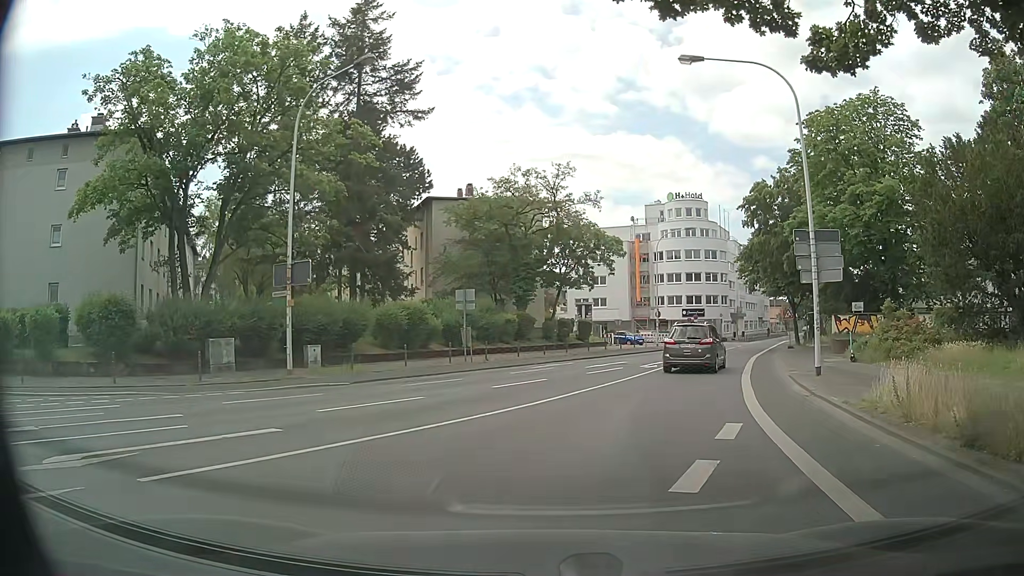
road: secondary_link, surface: asphalt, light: Day
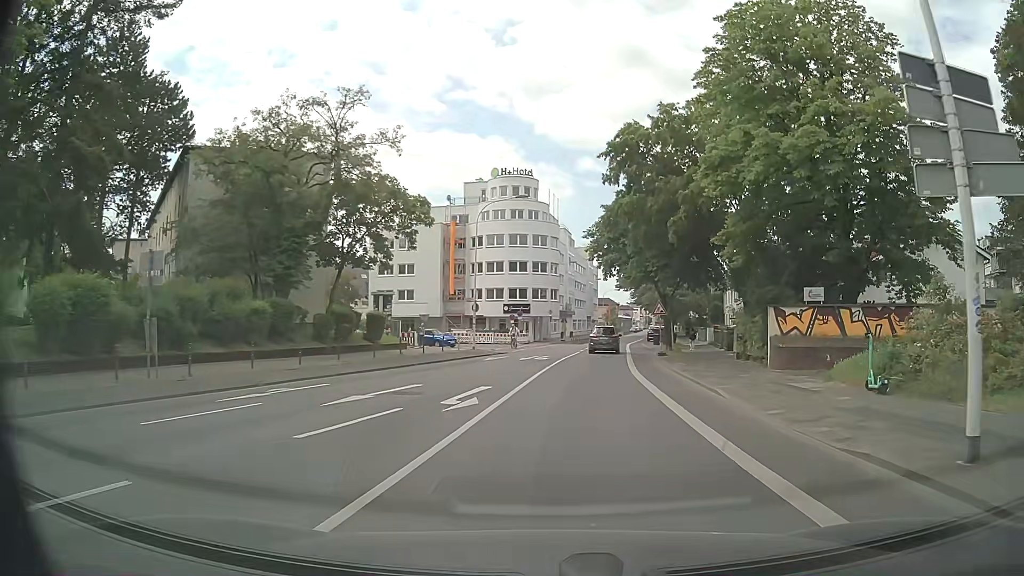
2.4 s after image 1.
(+1.7, +14.2) m; +16°
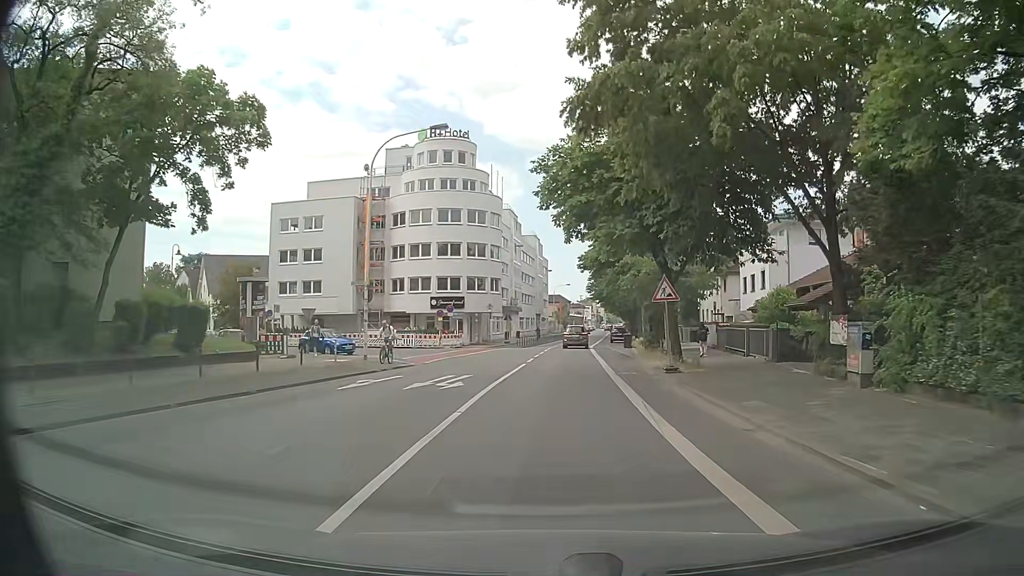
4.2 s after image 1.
(+0.7, +15.7) m; +5°
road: secondary
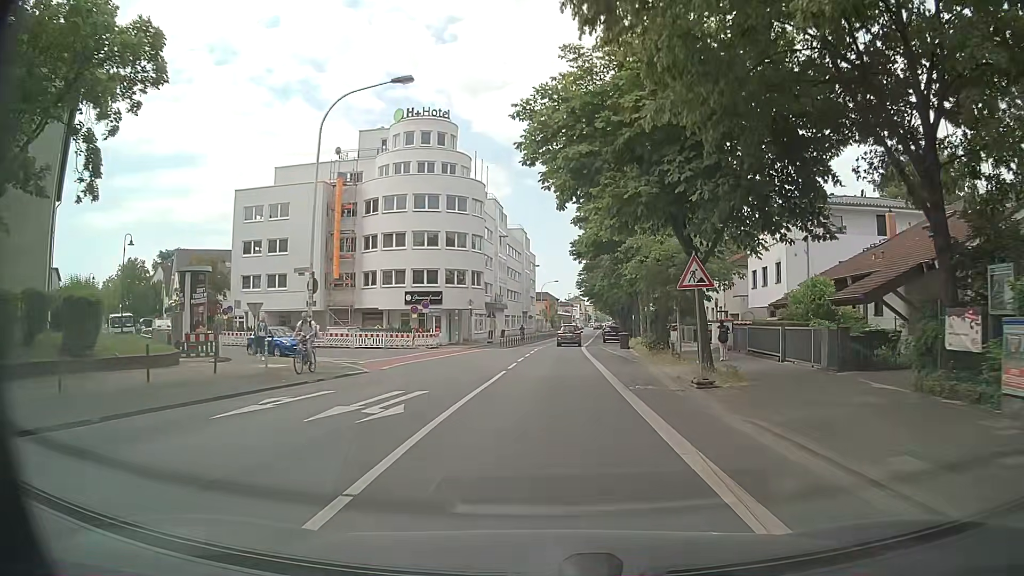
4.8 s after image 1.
(0.0, +5.7) m; +1°
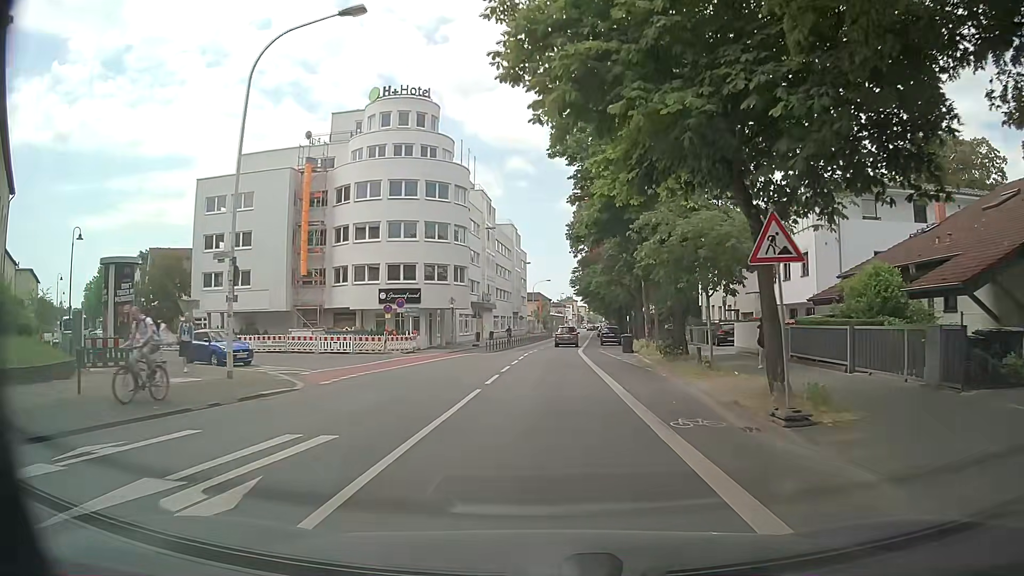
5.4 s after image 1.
(0.0, +5.9) m; +1°
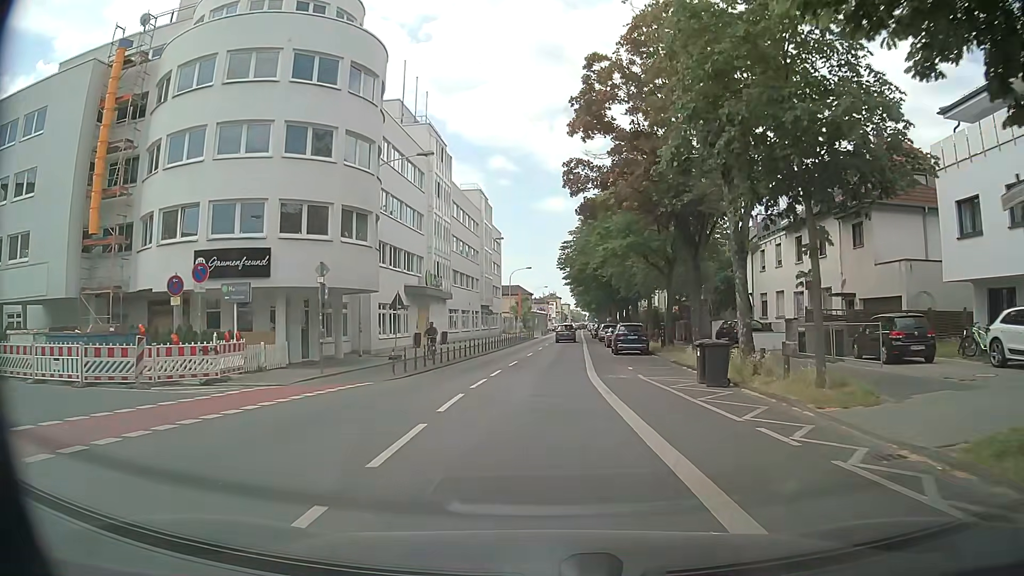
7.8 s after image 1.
(+0.2, +23.7) m; +2°
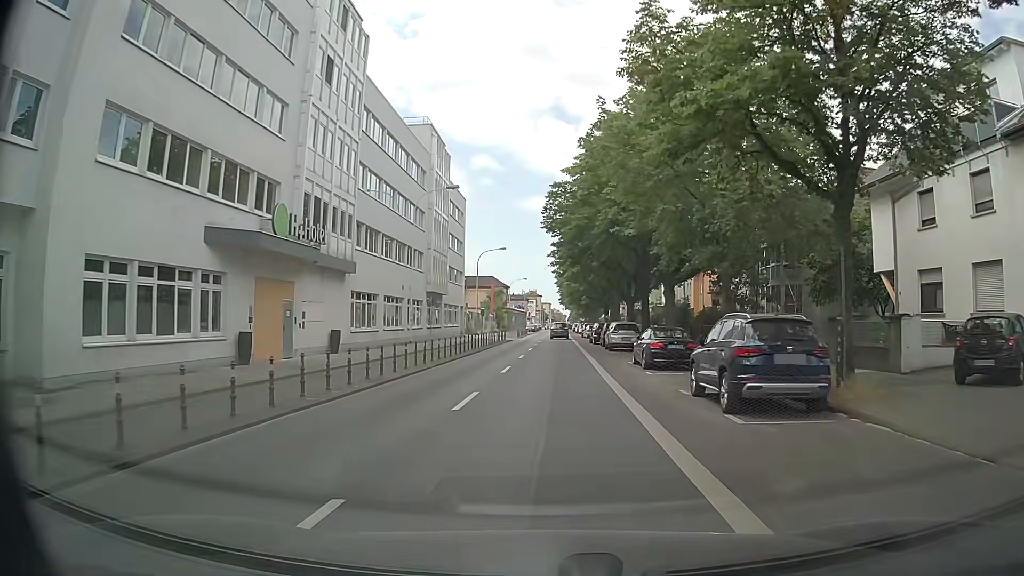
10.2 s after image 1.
(0.0, +23.6) m; +1°
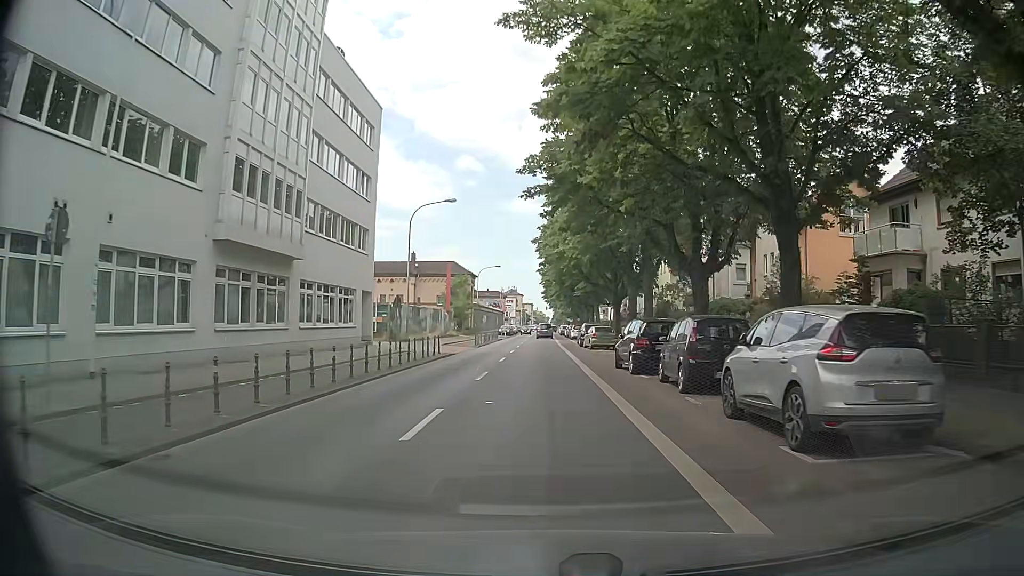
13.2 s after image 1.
(+0.3, +30.2) m; 0°
(0, +10) (0, +20) (0, +30) (0, +40) (+1, +50) (+1, +60) (+1, +70) (+1, +80) (+1, +90) (+1, +100) m
